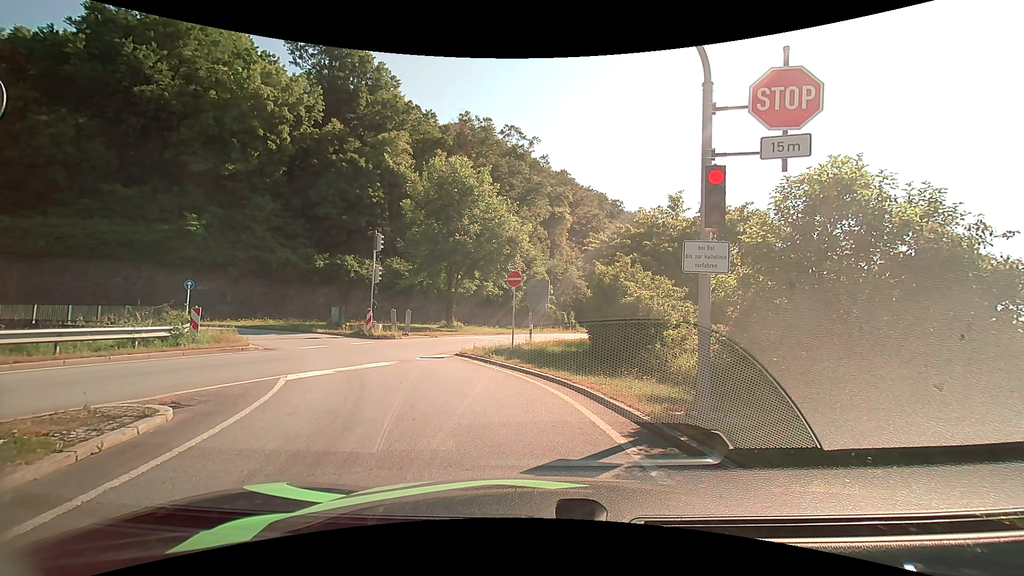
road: primary_link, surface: asphalt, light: Day
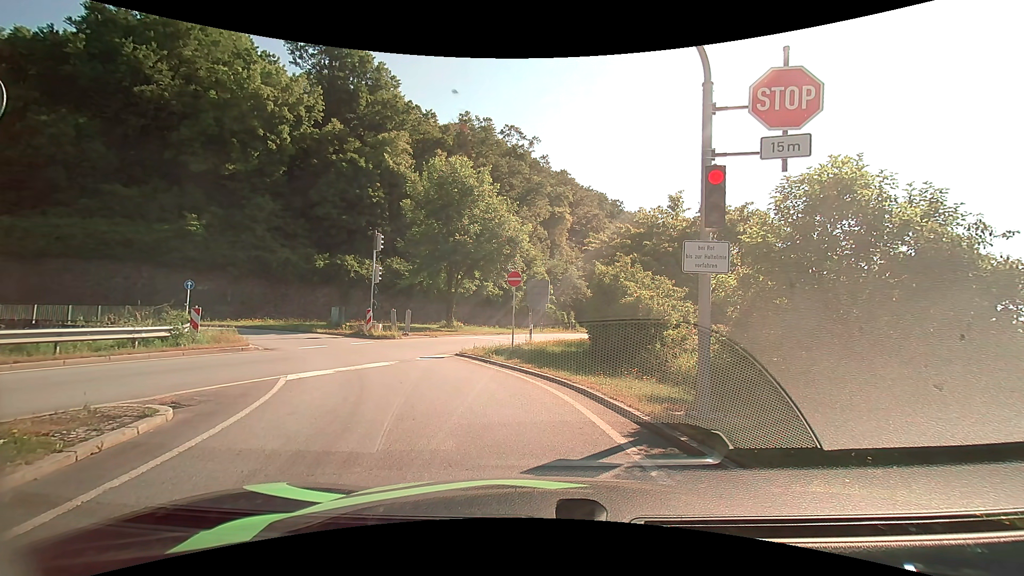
(0.0, 0.0) m; 0°
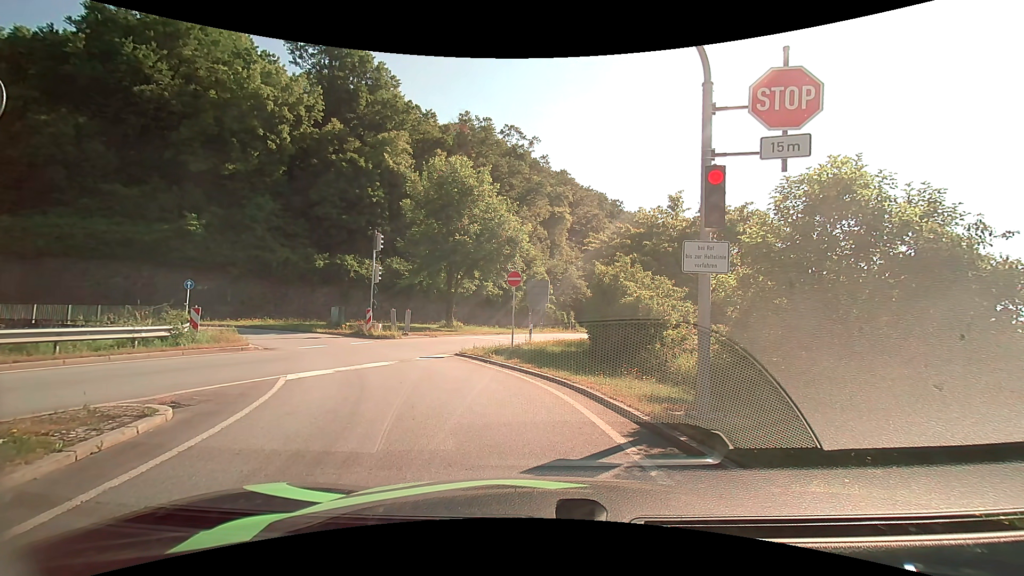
(0.0, 0.0) m; 0°
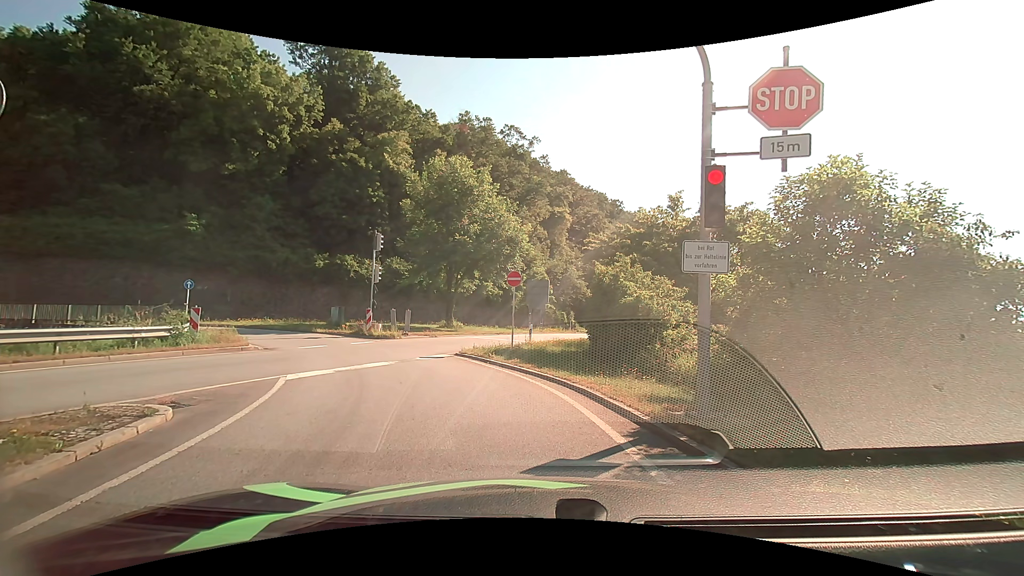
(0.0, 0.0) m; 0°
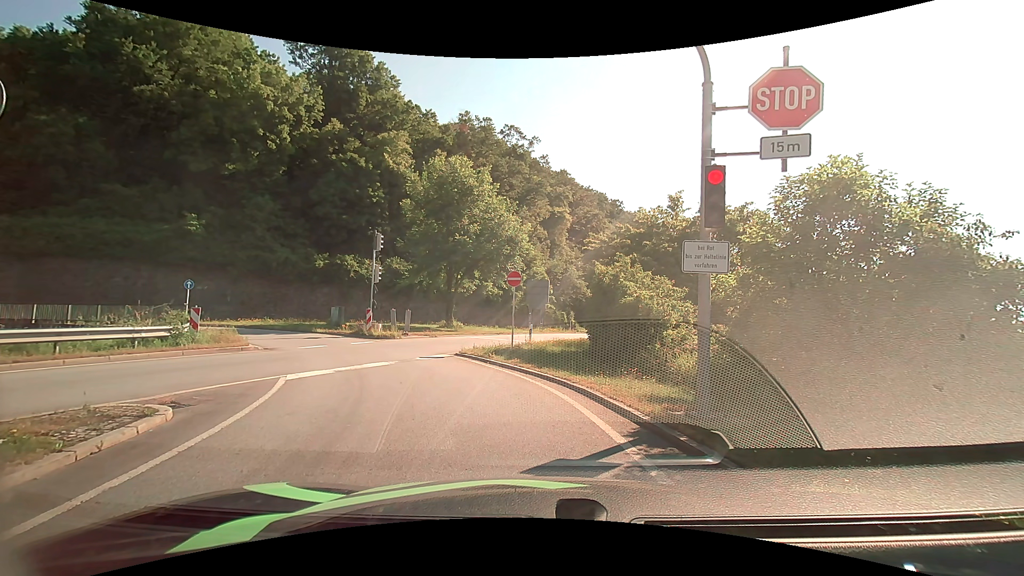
(0.0, 0.0) m; 0°
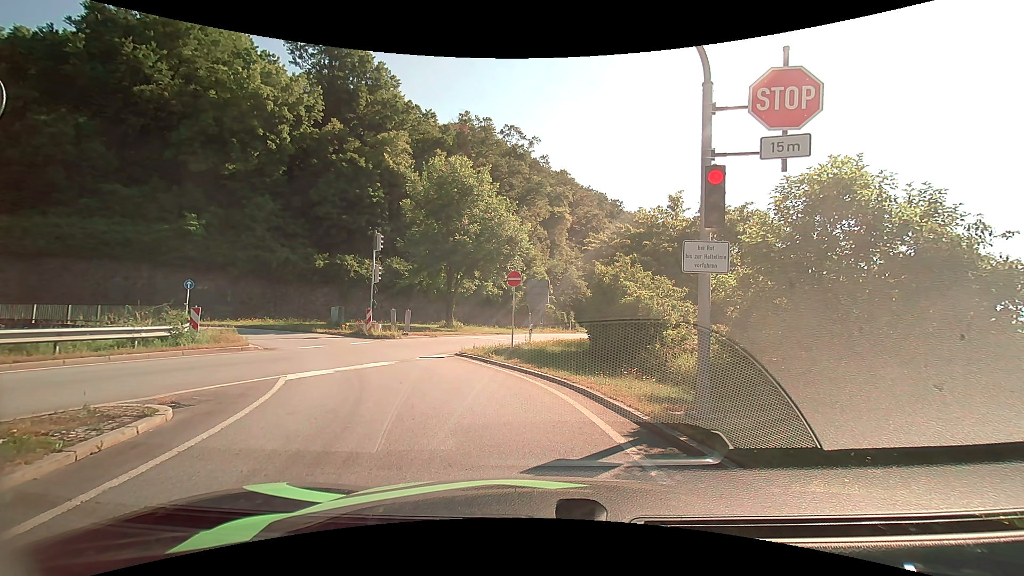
(0.0, 0.0) m; 0°
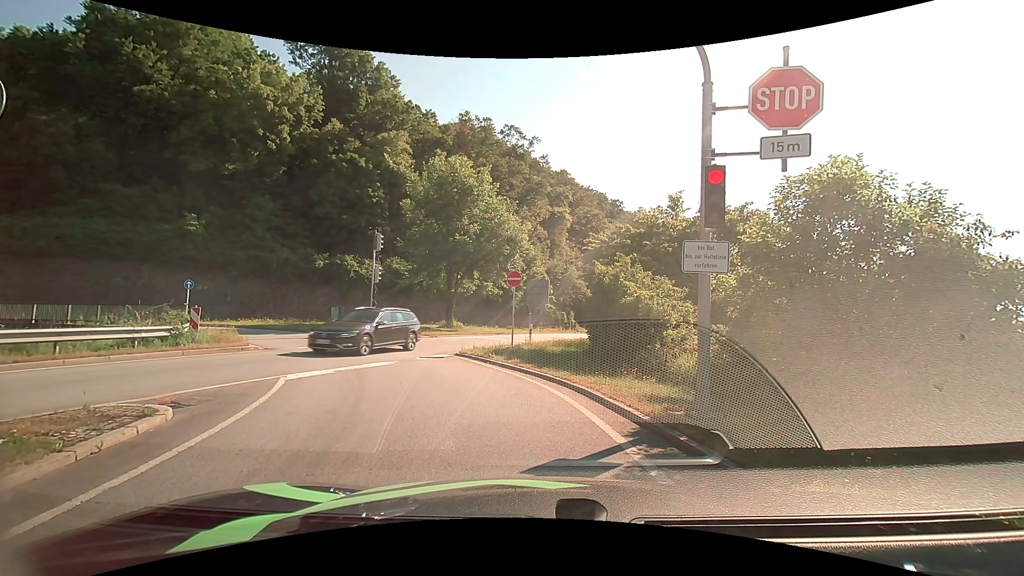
(0.0, 0.0) m; 0°
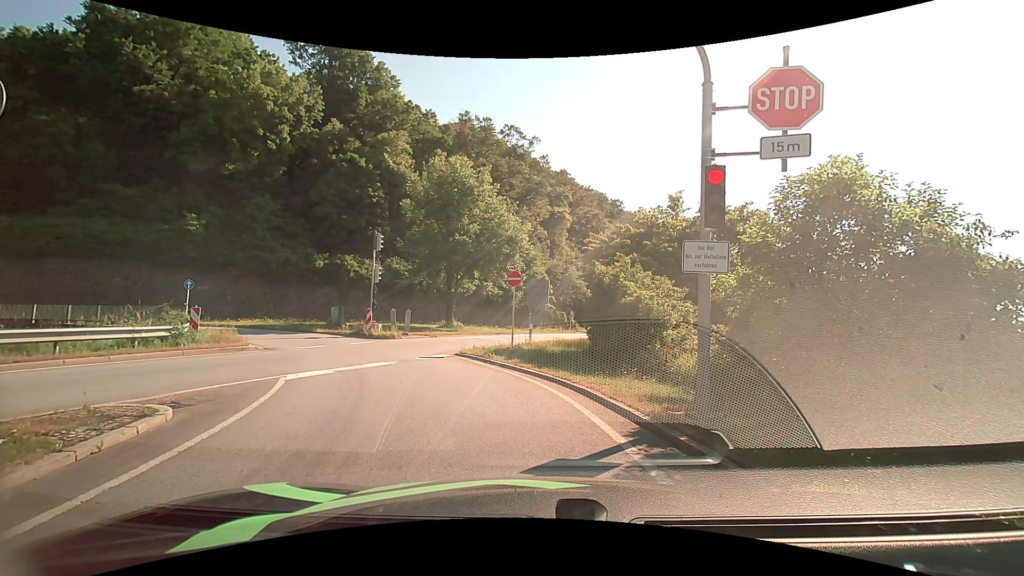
(0.0, 0.0) m; 0°
(-2, +10) (-7, +18) (-14, +25) (-24, +29) (-34, +29) (-43, +27) (-53, +23) (-62, +20) (-72, +17) (-82, +15) m
